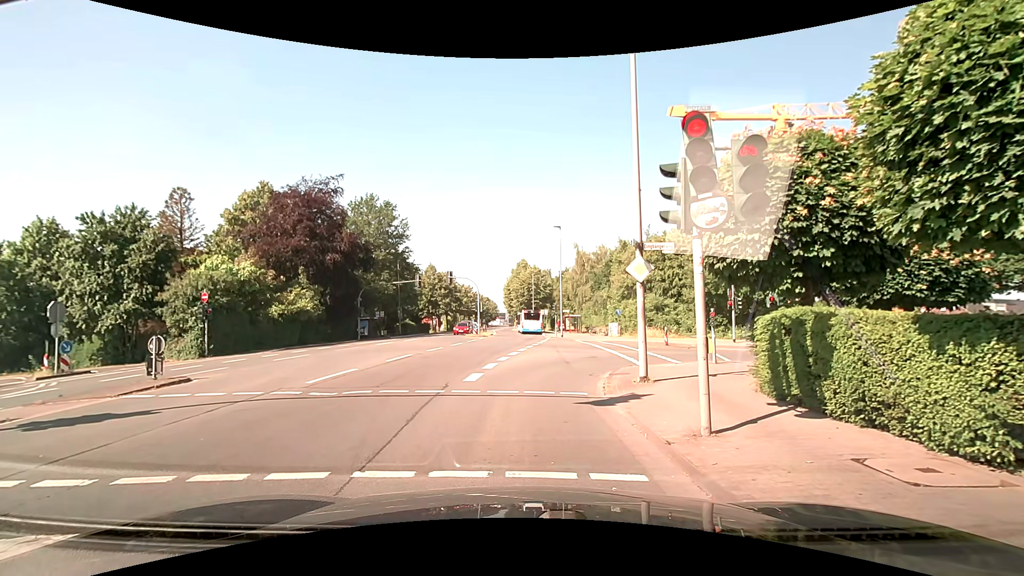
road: secondary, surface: asphalt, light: Day
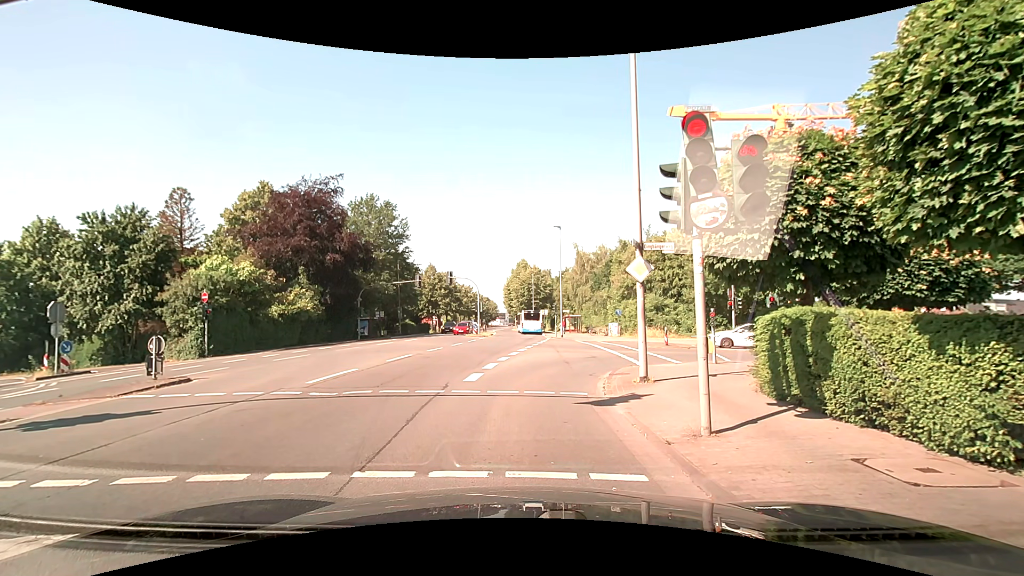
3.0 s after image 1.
(0.0, 0.0) m; 0°
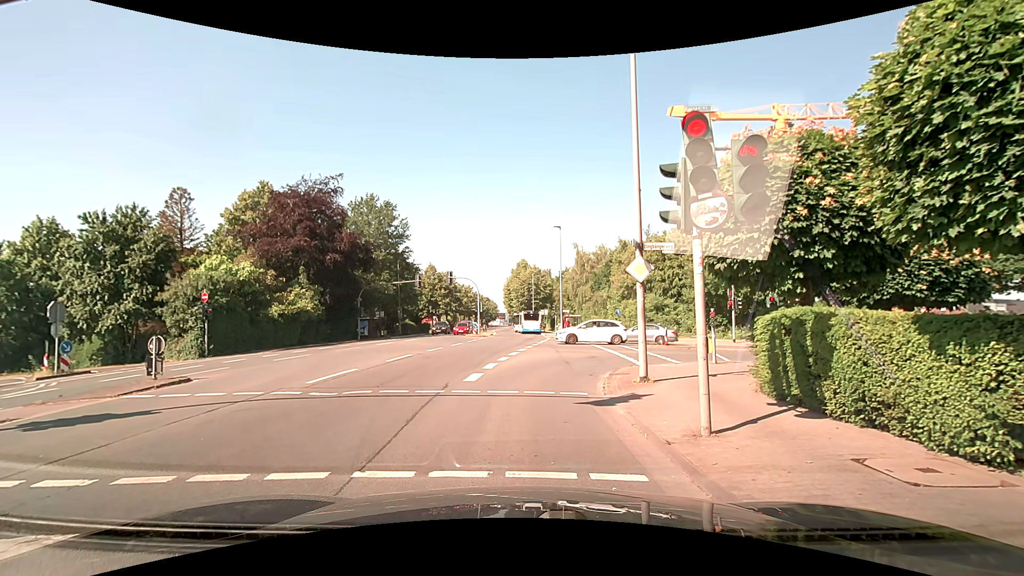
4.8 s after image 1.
(0.0, 0.0) m; 0°
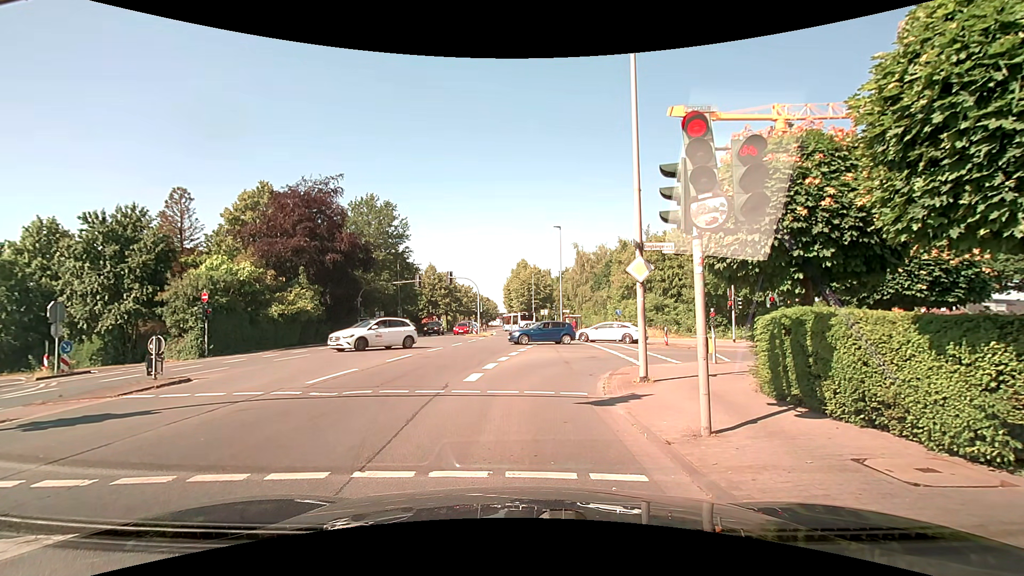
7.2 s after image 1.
(0.0, 0.0) m; 0°
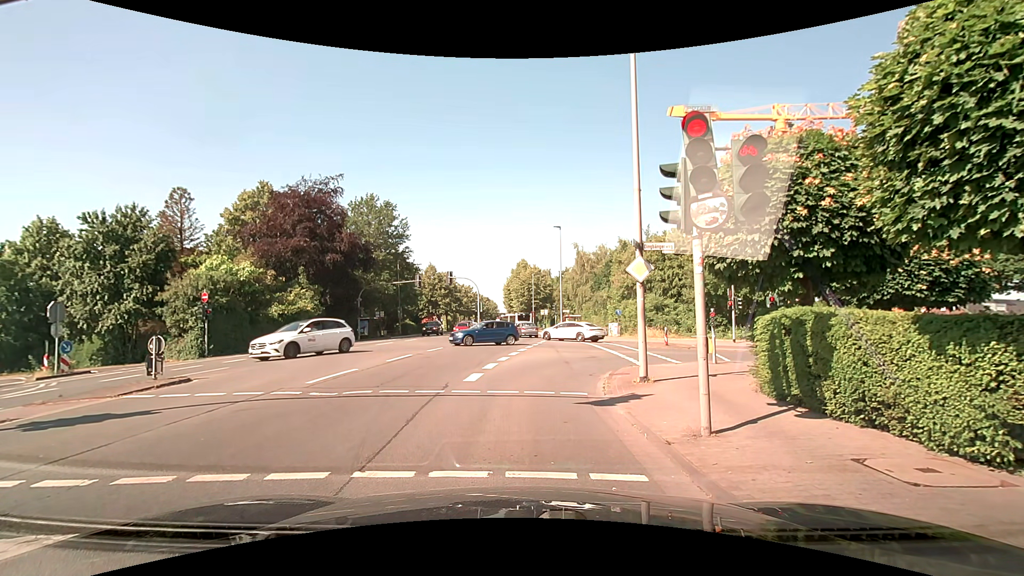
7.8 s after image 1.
(0.0, 0.0) m; 0°
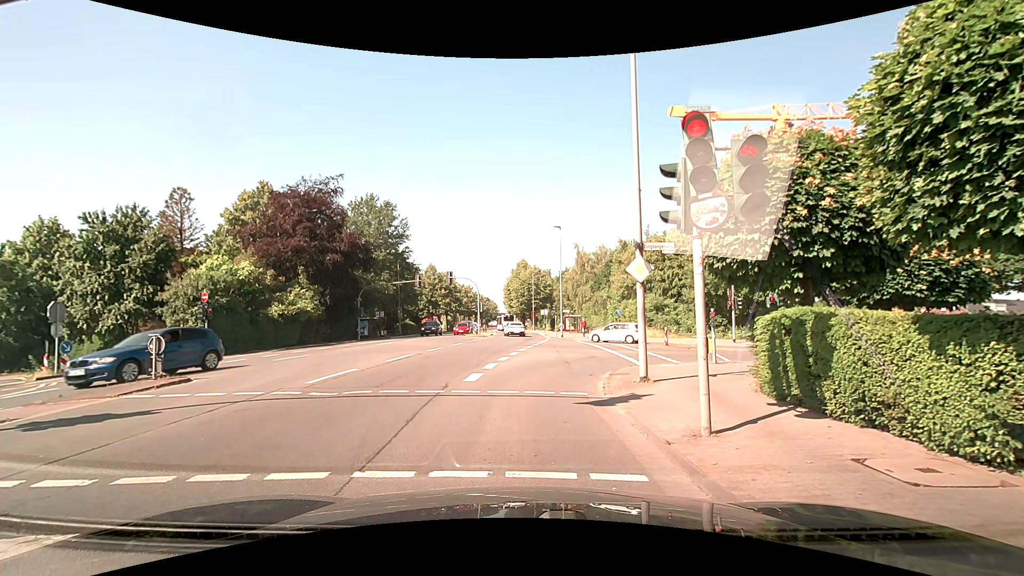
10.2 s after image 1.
(0.0, 0.0) m; 0°
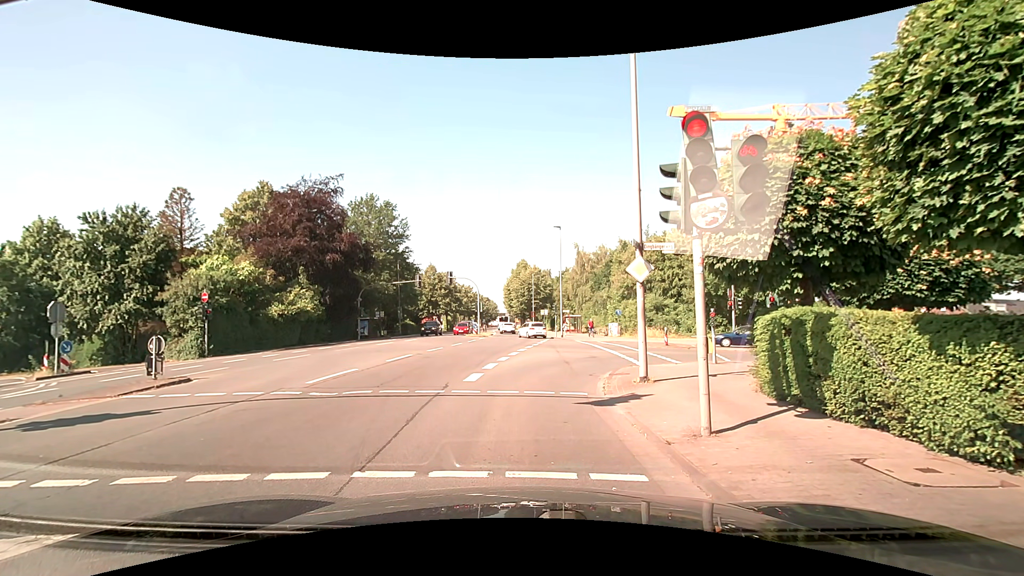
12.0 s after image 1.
(0.0, 0.0) m; 0°
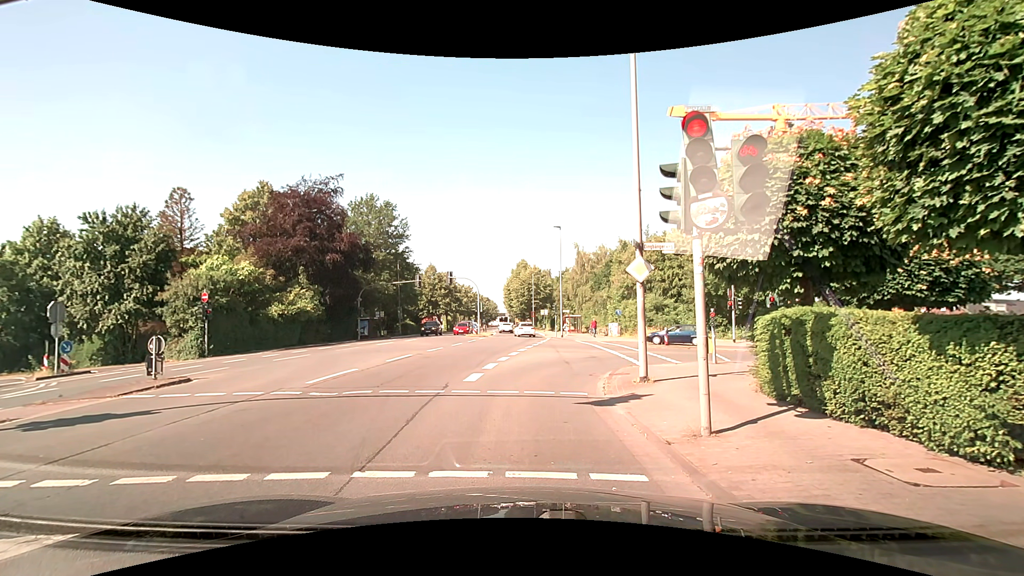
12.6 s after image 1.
(0.0, 0.0) m; 0°
(0, +10) (+2, +20) (+10, +25) (+20, +24) (+30, +22) (+40, +20) (+49, +18) (+59, +17) (+69, +15) (+79, +14) m
